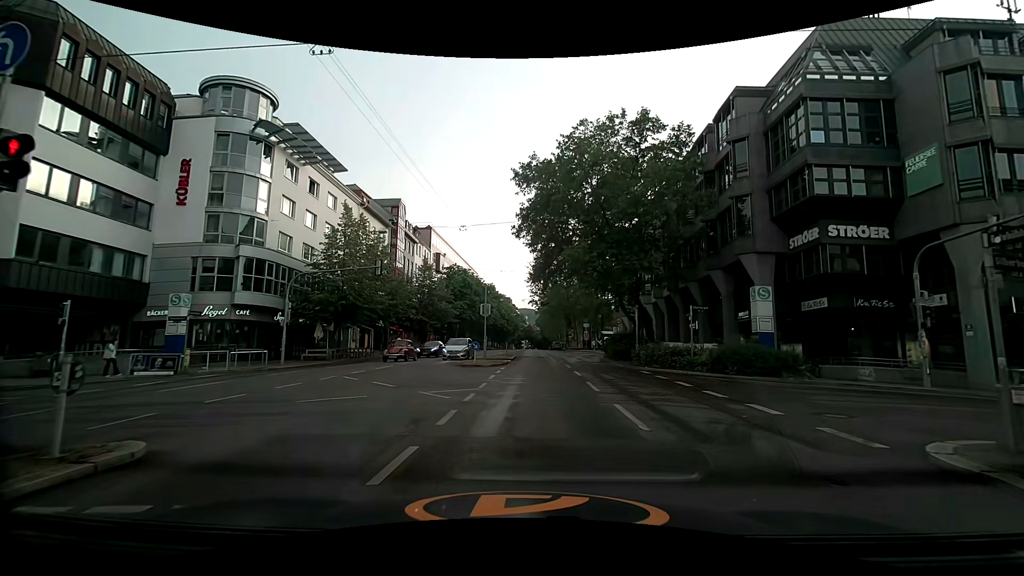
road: secondary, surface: asphalt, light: Day
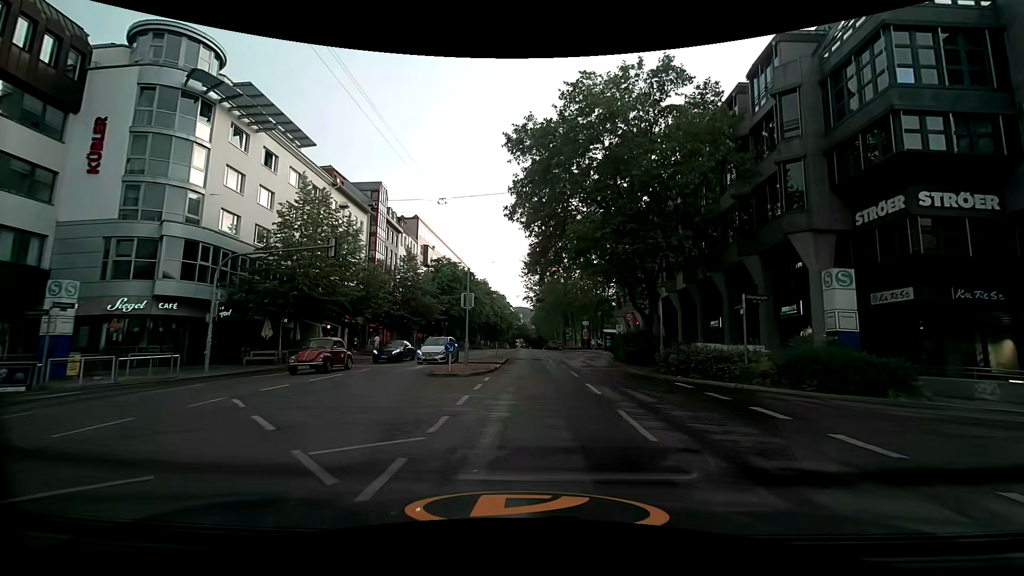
(-0.1, +6.7) m; 0°
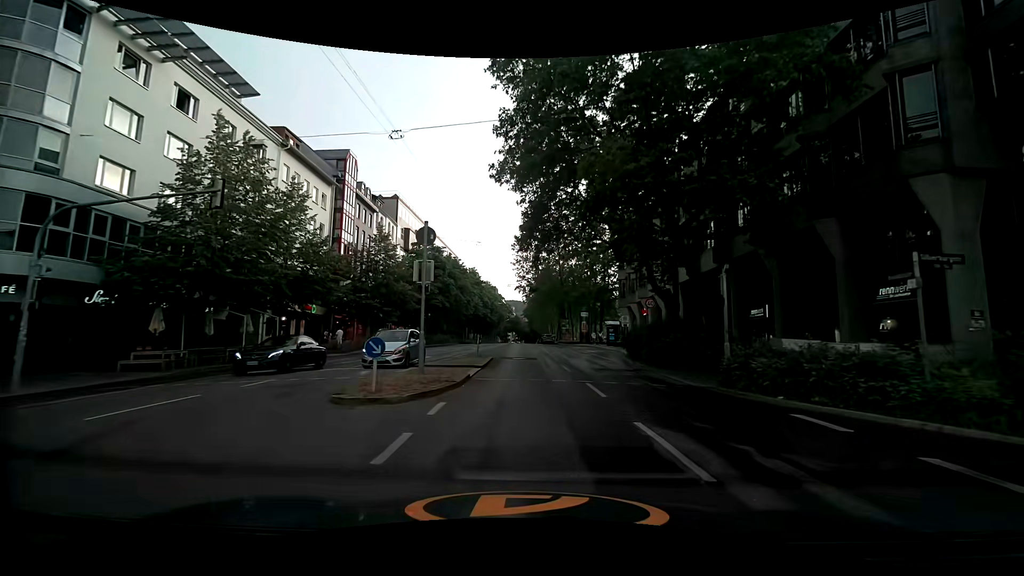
(-0.1, +8.4) m; 0°
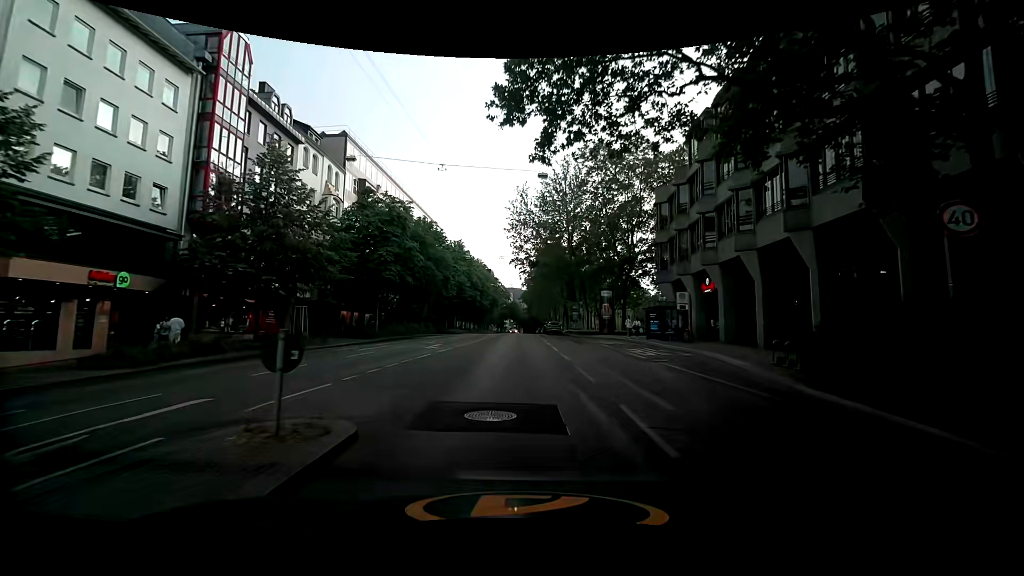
(-0.1, +20.2) m; -1°
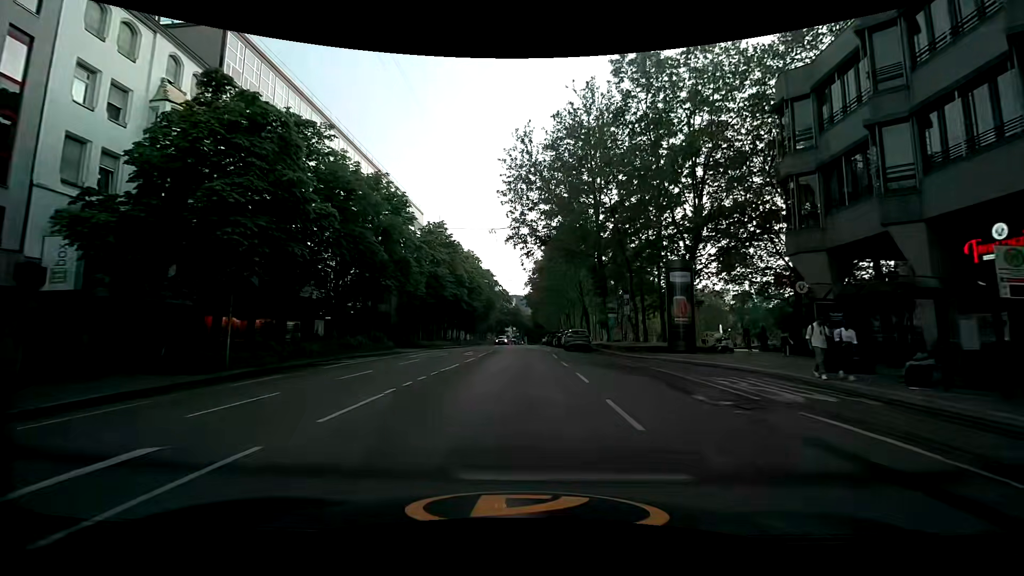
(+0.1, +22.3) m; 0°
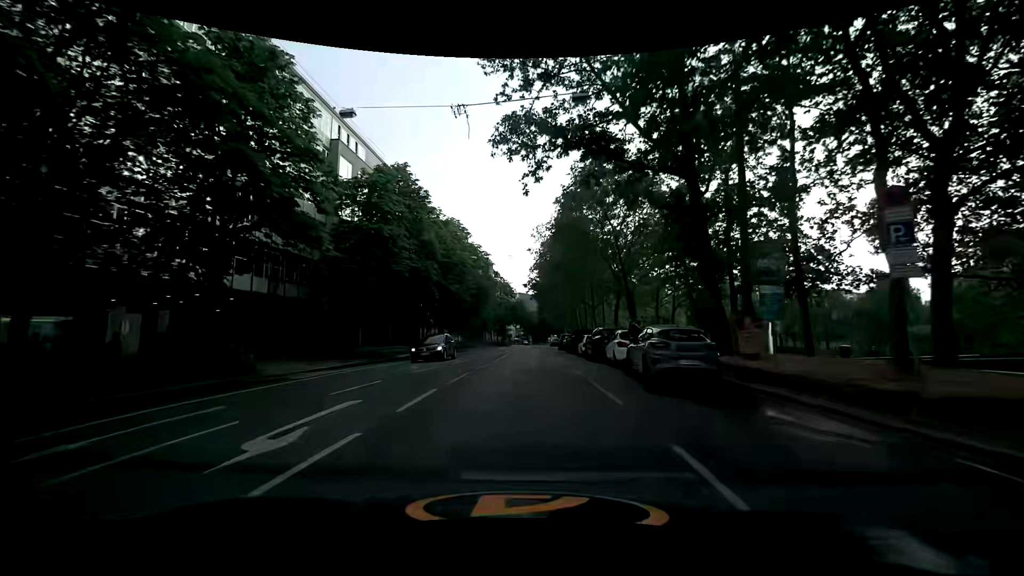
(-0.1, +22.3) m; -1°
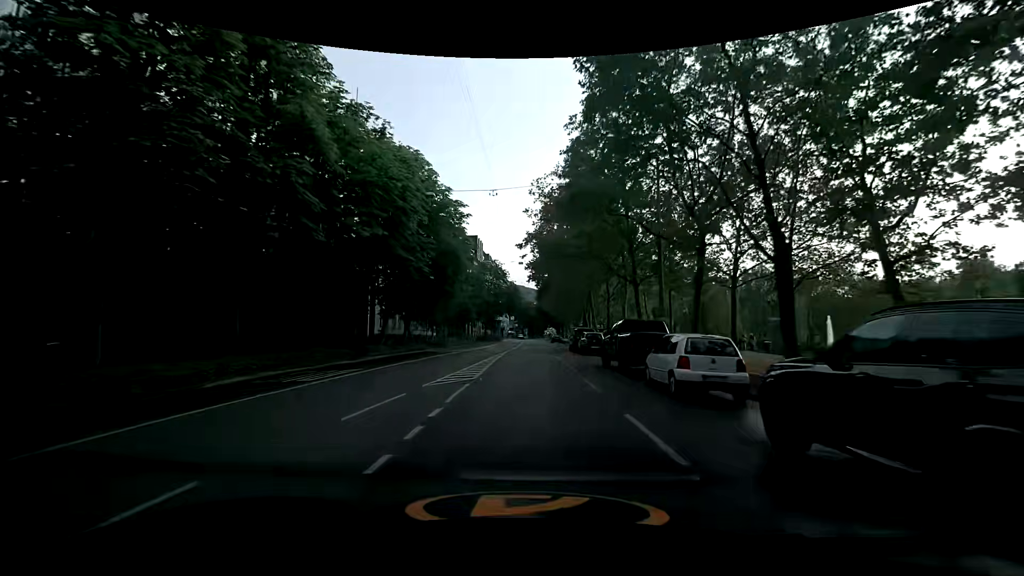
(+0.1, +21.2) m; +1°
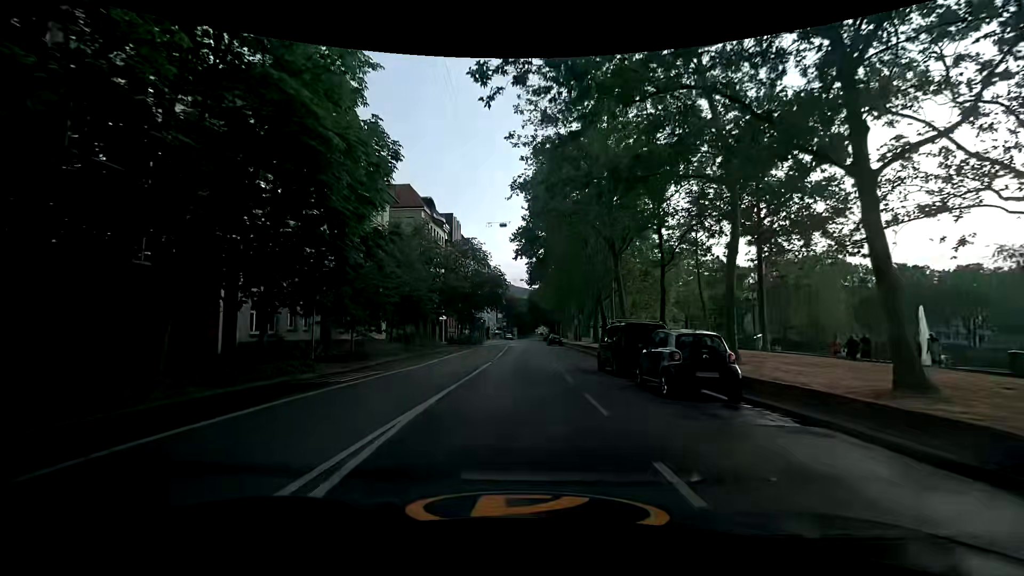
(+0.2, +21.5) m; 0°
(0, +10) (0, +20) (+1, +30) (+1, +40) (+1, +50) (+1, +60) (+1, +70) (+1, +80) (+1, +90) (+2, +100) m
